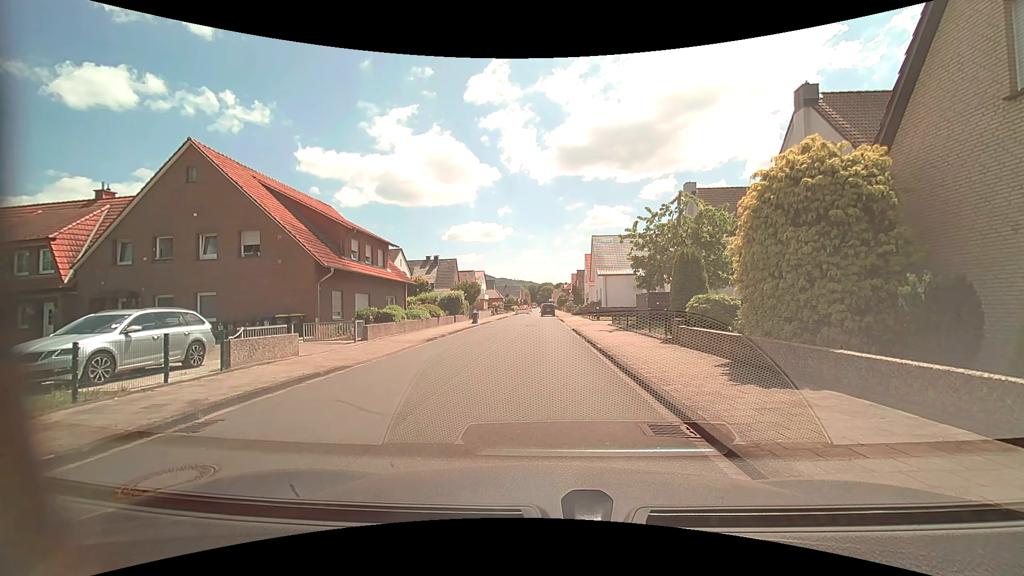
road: residential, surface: asphalt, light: Day
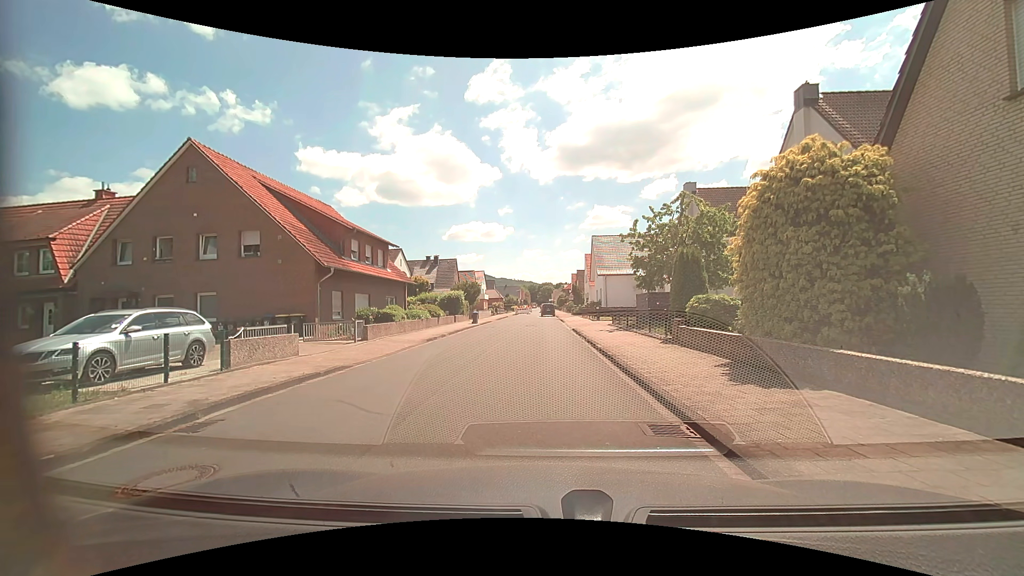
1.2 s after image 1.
(0.0, 0.0) m; 0°
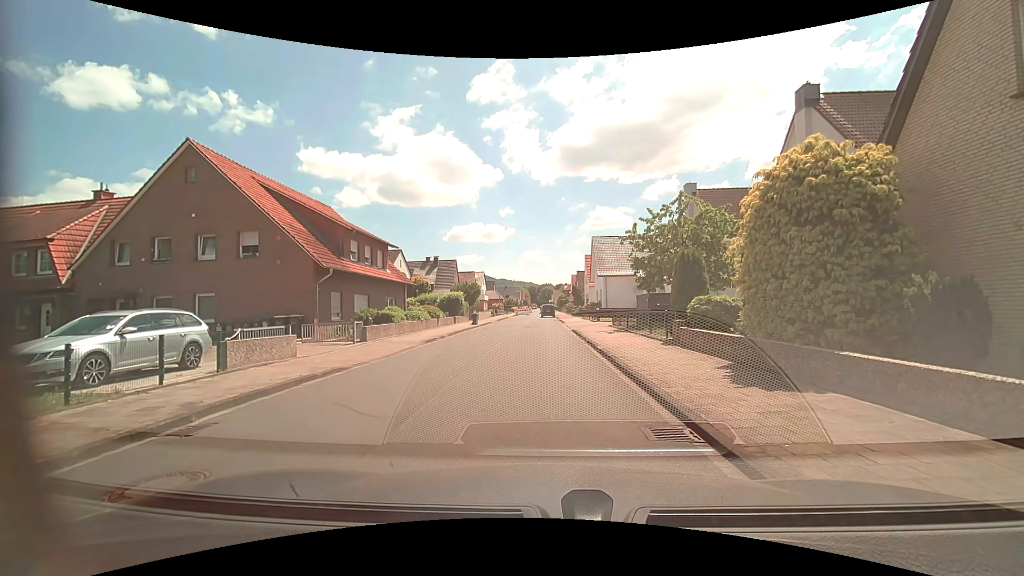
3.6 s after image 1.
(0.0, +0.1) m; 0°
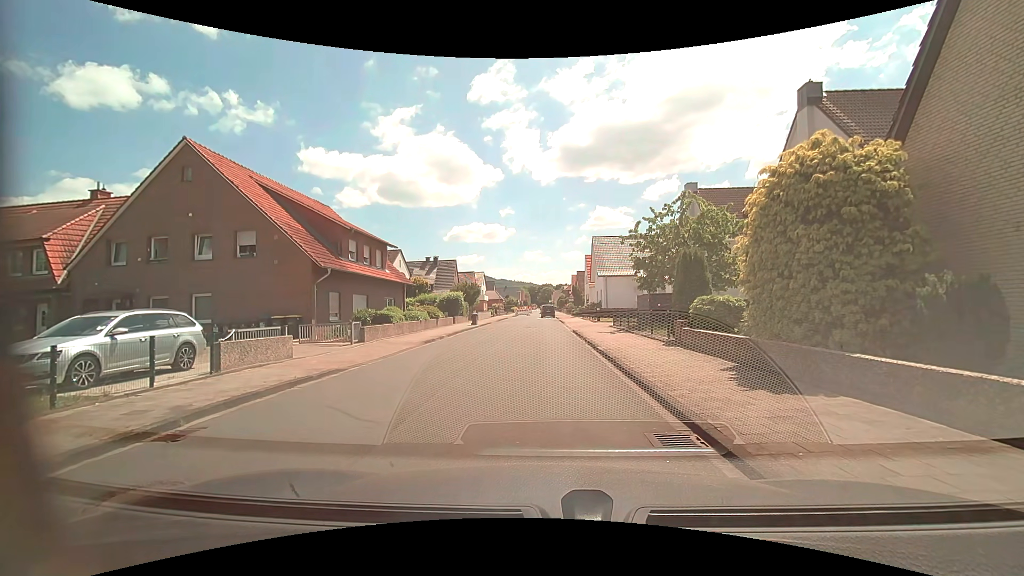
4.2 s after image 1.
(0.0, +0.2) m; 0°
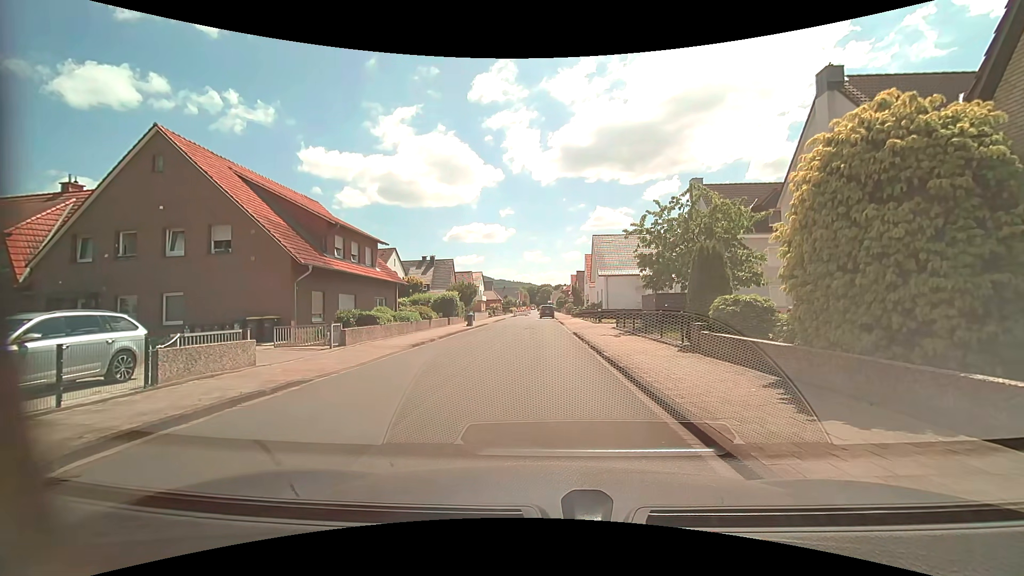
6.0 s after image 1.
(0.0, +1.8) m; -2°
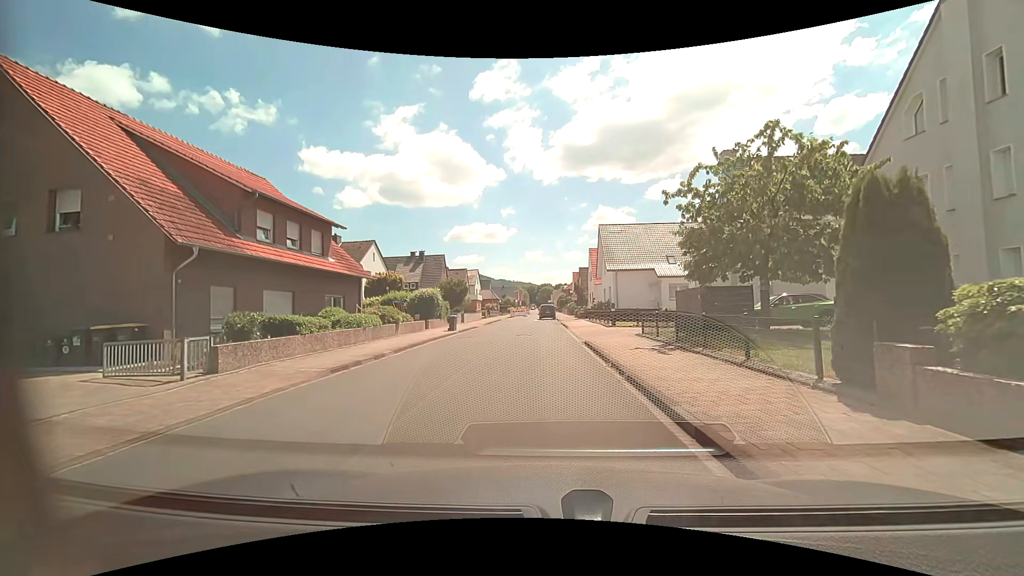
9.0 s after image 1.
(+0.2, +7.4) m; +1°
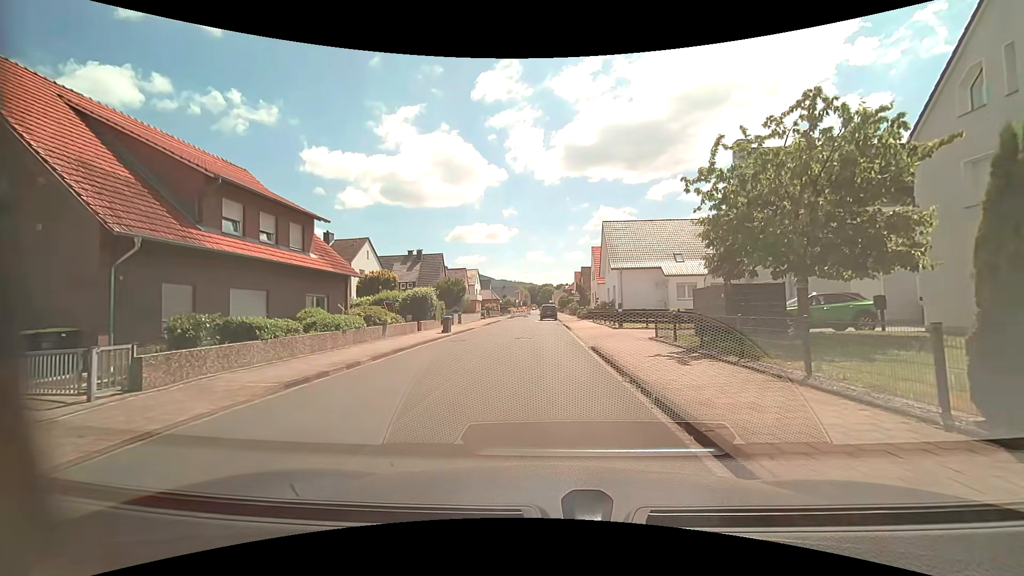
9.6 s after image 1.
(0.0, +2.3) m; +1°
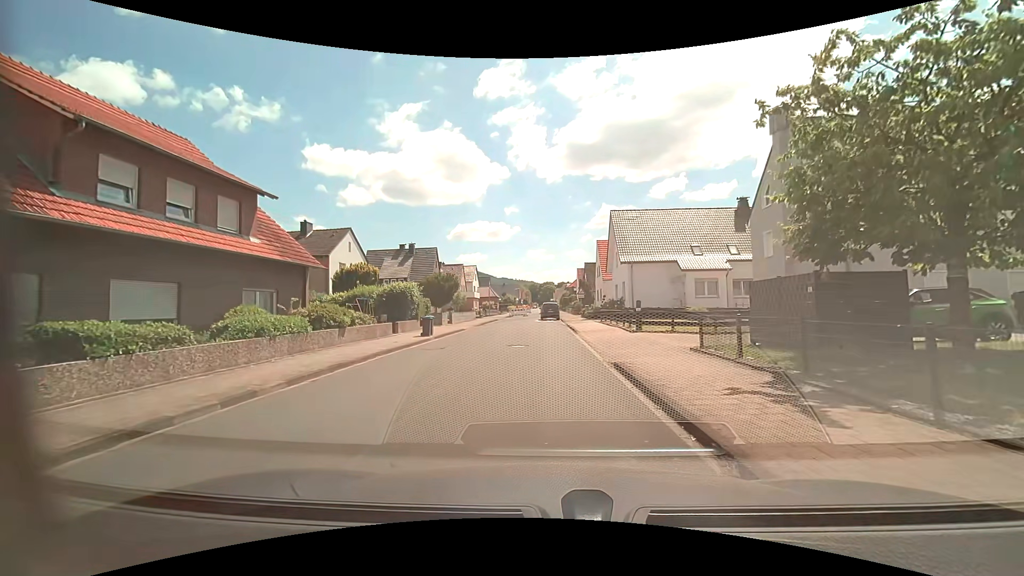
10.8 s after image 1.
(-0.1, +5.0) m; -1°
(0, +10) (0, +20) (-1, +30) (-2, +40) (-2, +50) (-1, +60) (0, +70) (-1, +80) (-2, +90) (0, +99) m
